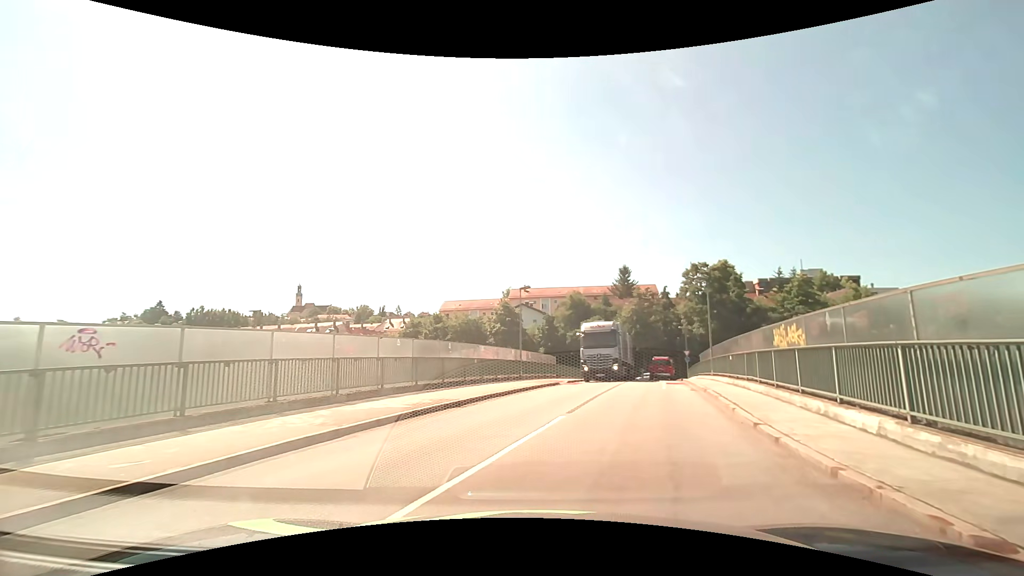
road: unclassified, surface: asphalt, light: Day
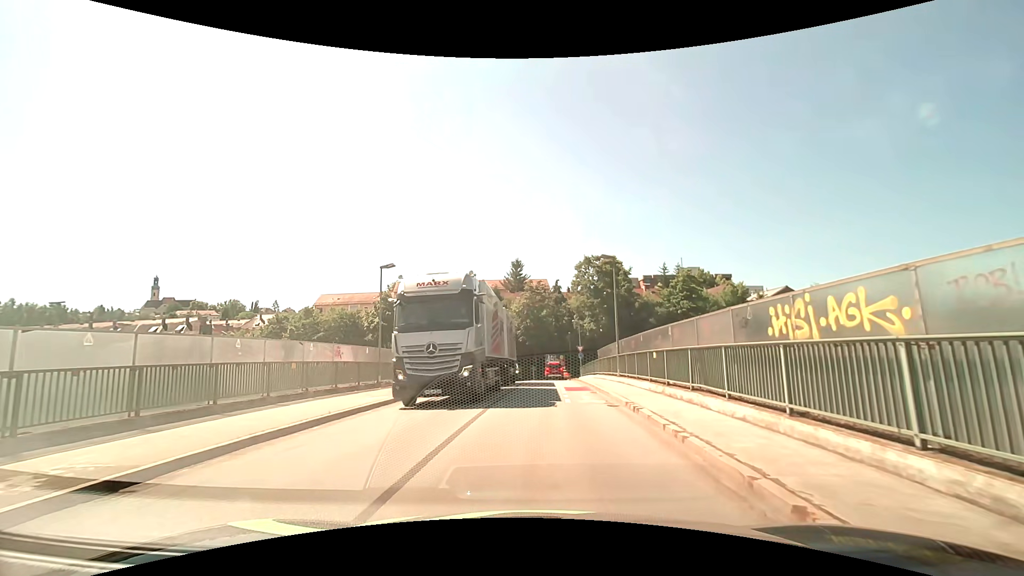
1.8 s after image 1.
(+1.1, +7.8) m; +12°
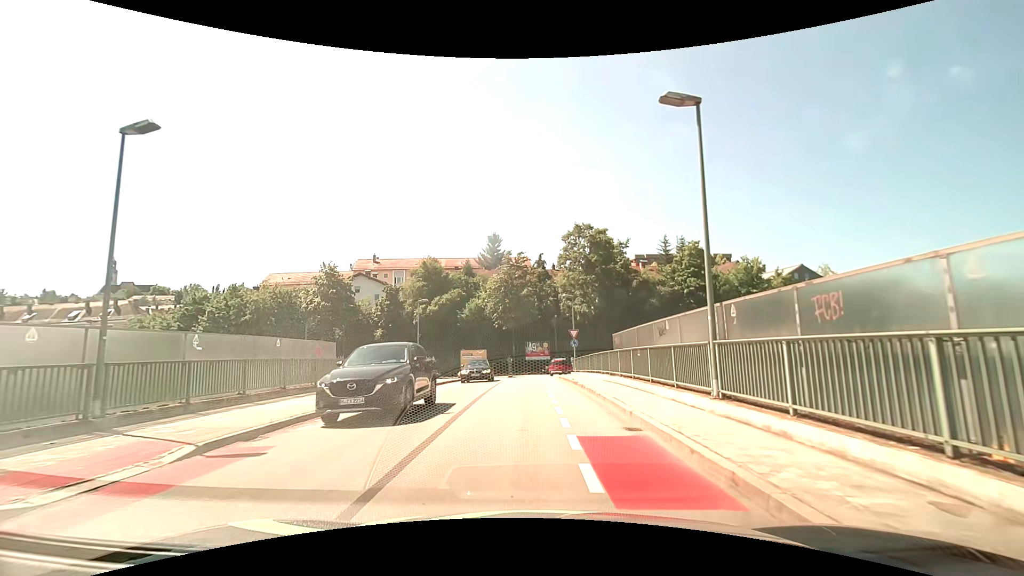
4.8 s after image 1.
(+0.3, +15.7) m; +2°
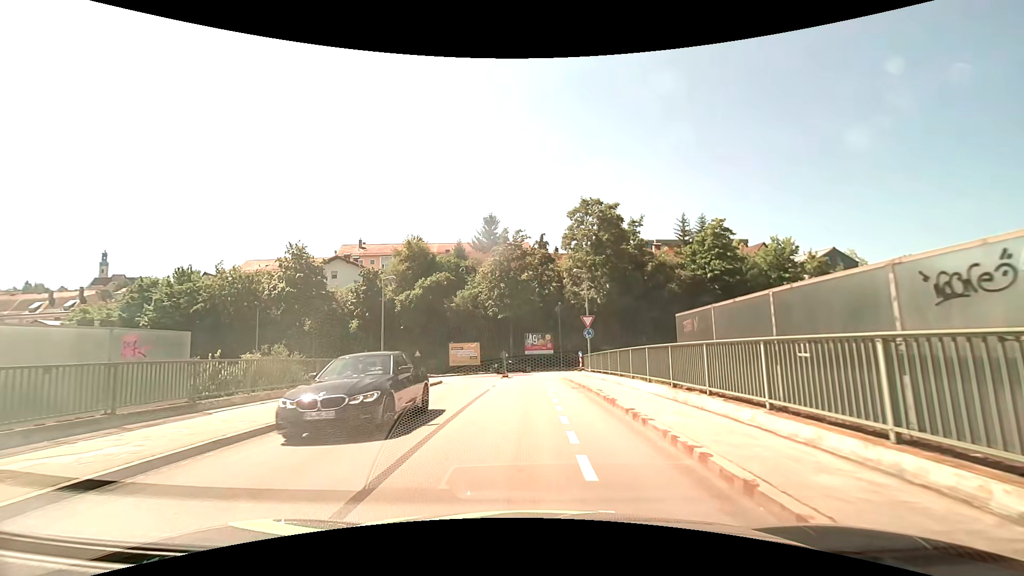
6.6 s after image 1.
(+0.1, +9.9) m; 0°
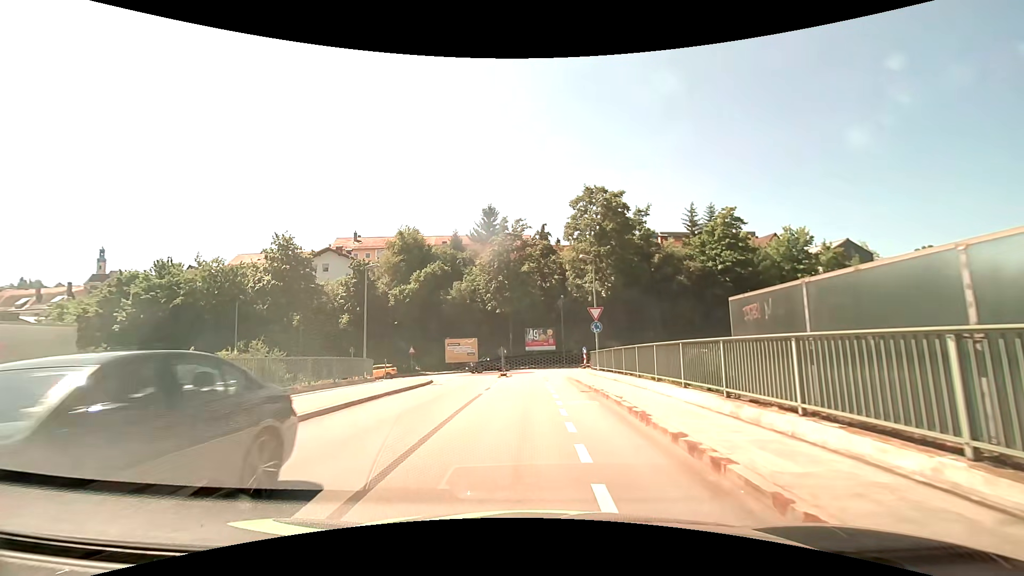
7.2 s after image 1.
(0.0, +3.4) m; 0°
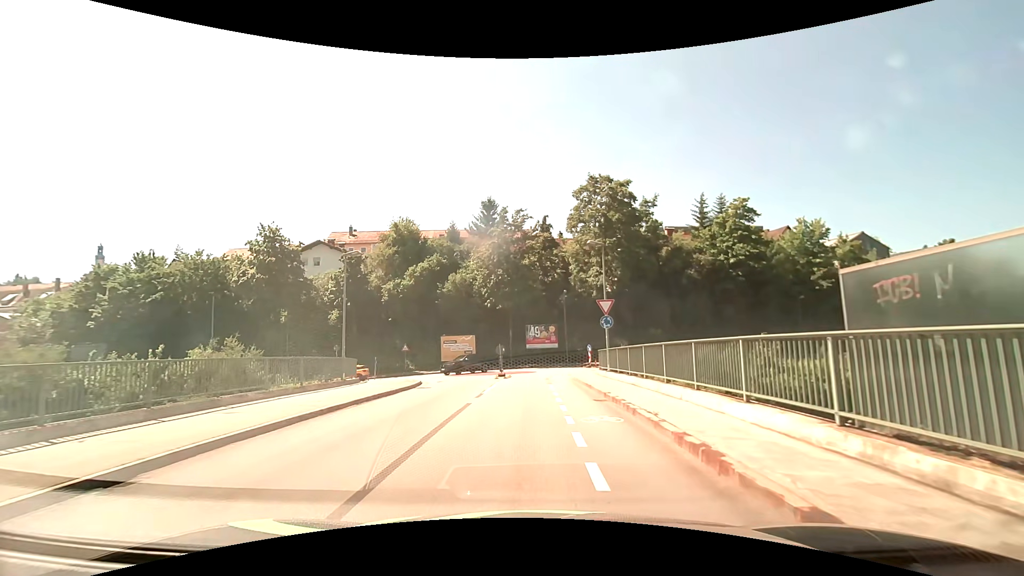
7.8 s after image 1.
(0.0, +3.3) m; 0°
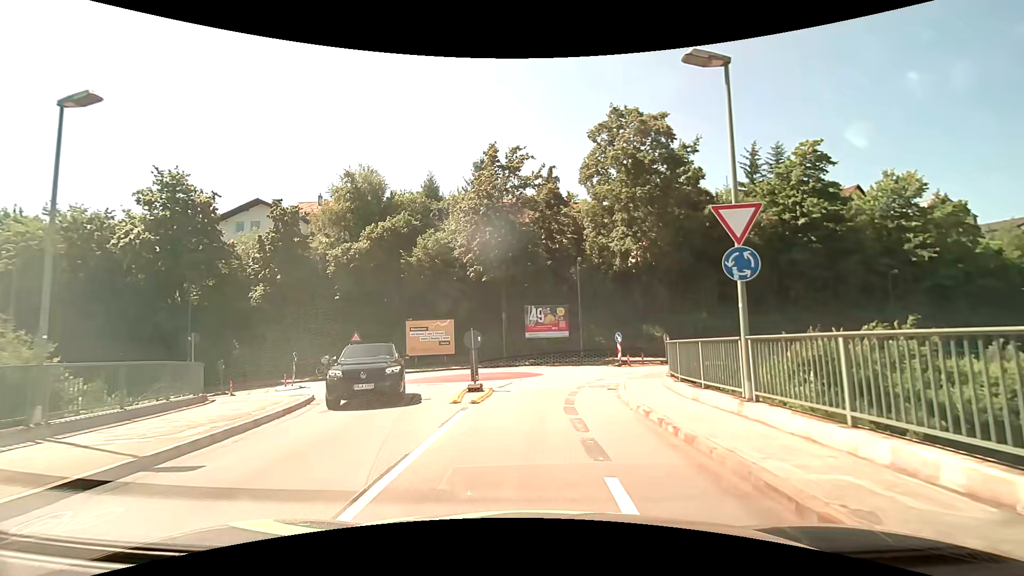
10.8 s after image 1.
(-0.1, +15.0) m; +1°
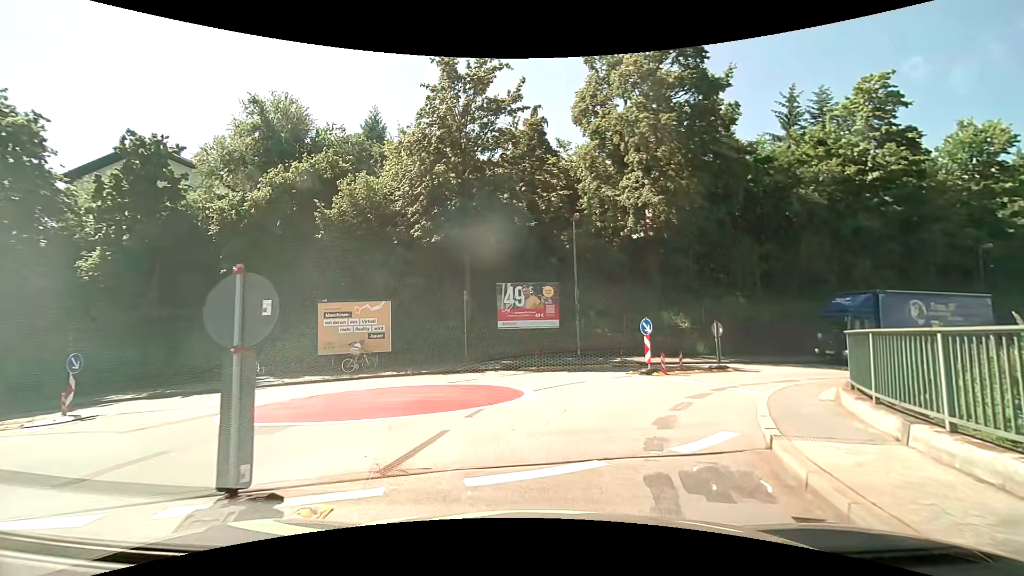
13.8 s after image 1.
(0.0, +12.1) m; +1°
(+1, +10) (0, +19) (-10, +21) (-20, +19) (-30, +18) (-40, +17) (-50, +16) (-59, +16) (-69, +15) (-79, +15) m
